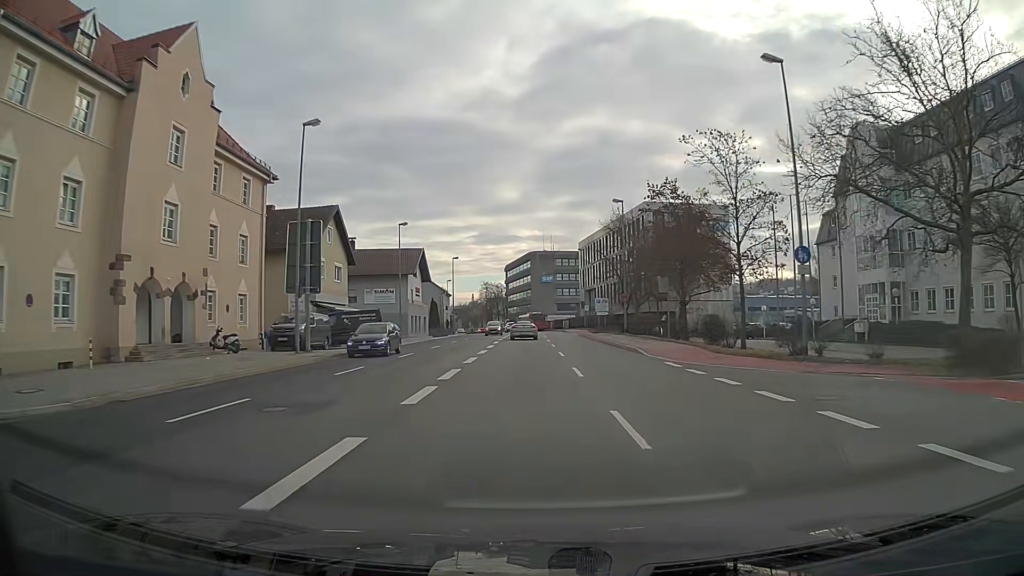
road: primary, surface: asphalt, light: Day
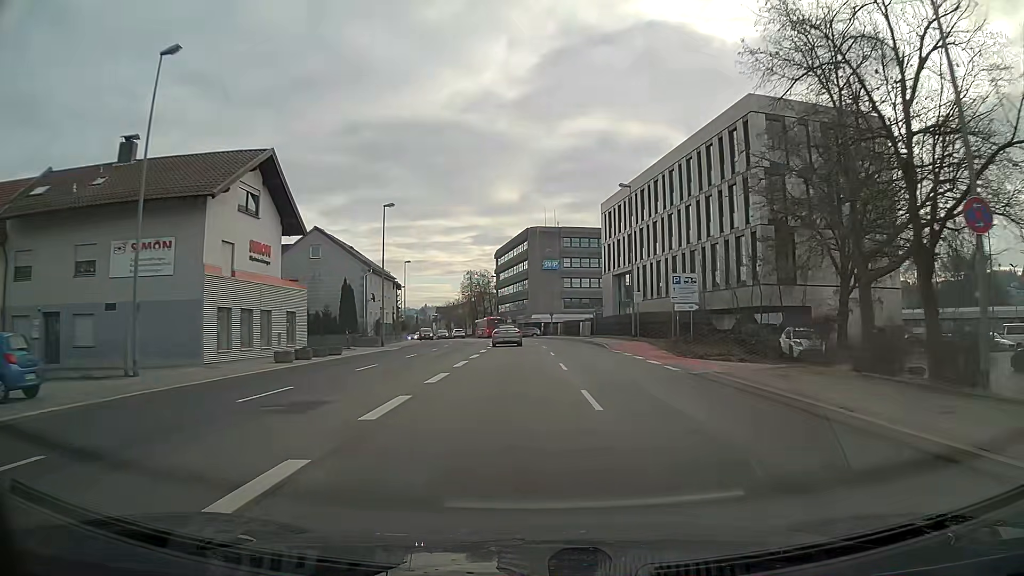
(0.0, +42.1) m; +1°
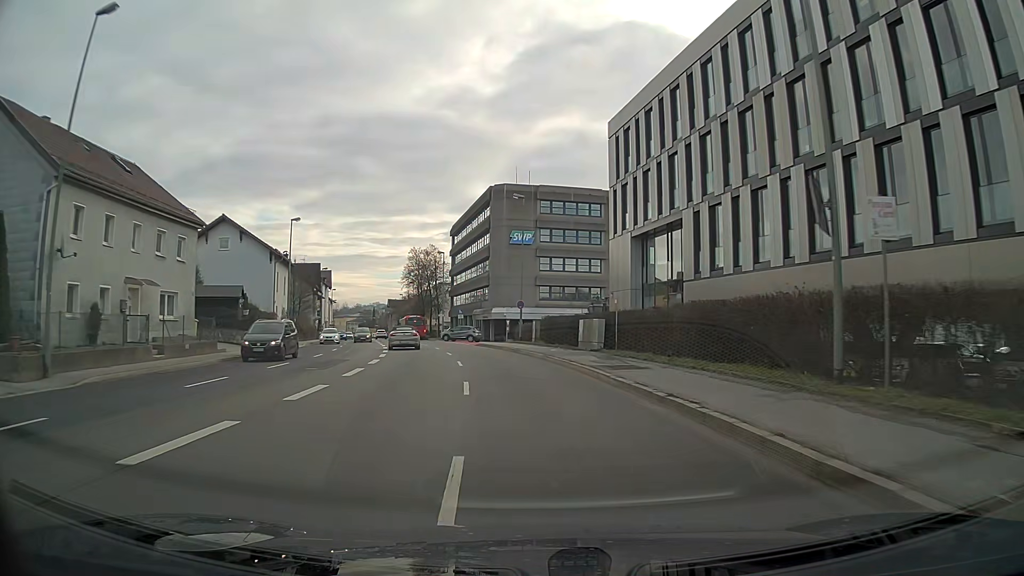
(+0.7, +33.5) m; +1°
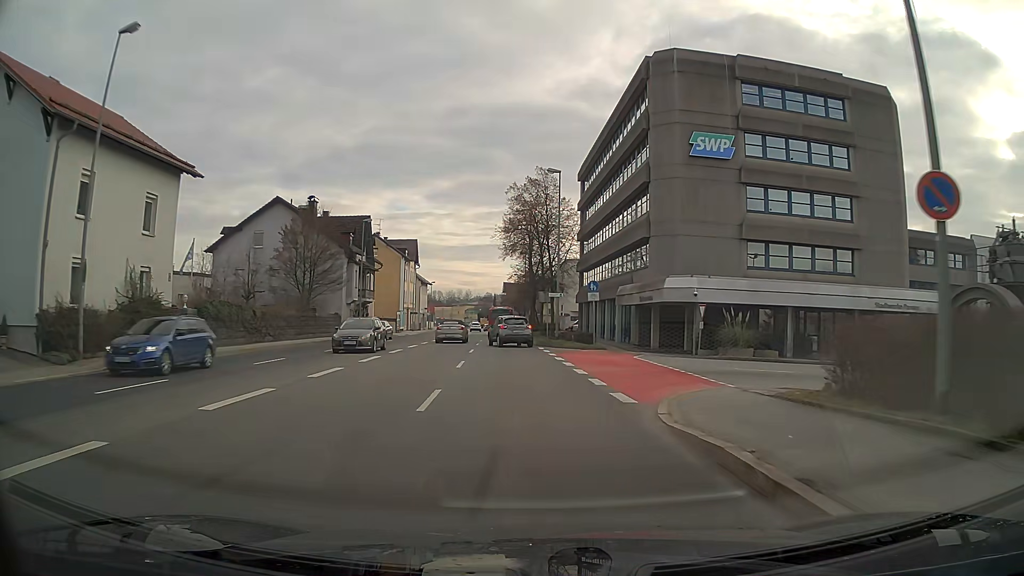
(-3.7, +39.0) m; -11°
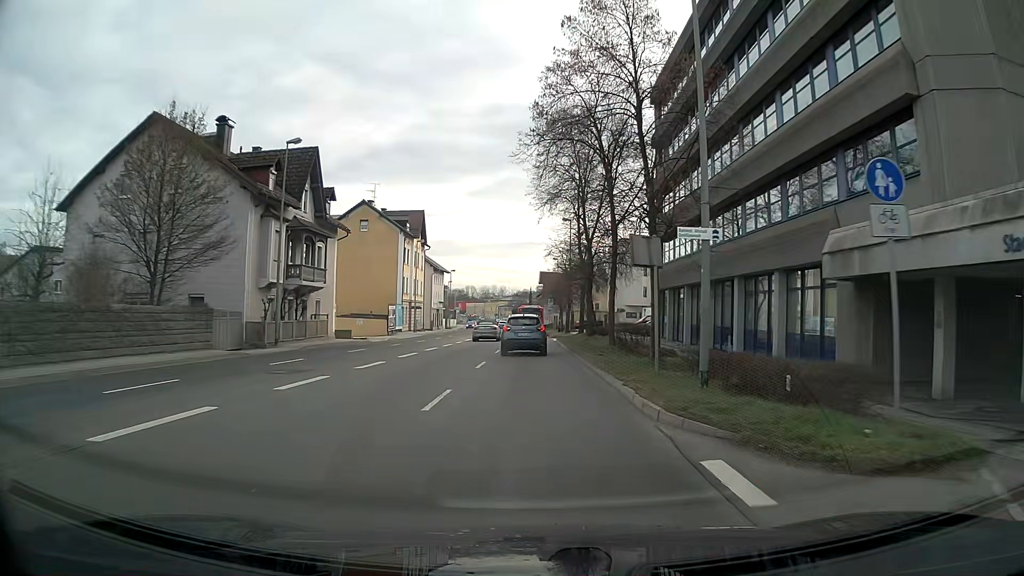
(-0.8, +26.9) m; -3°
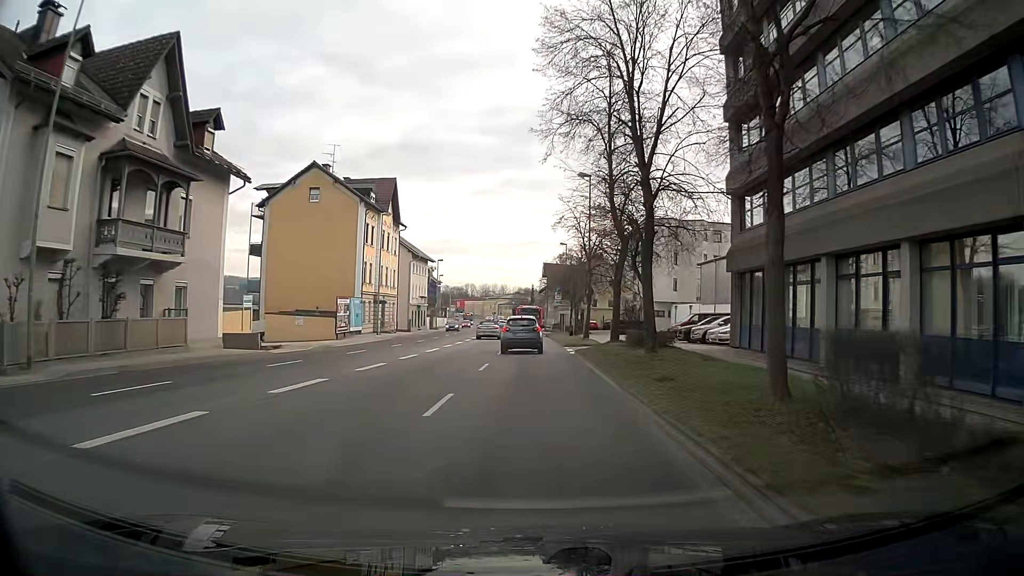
(0.0, +18.5) m; 0°
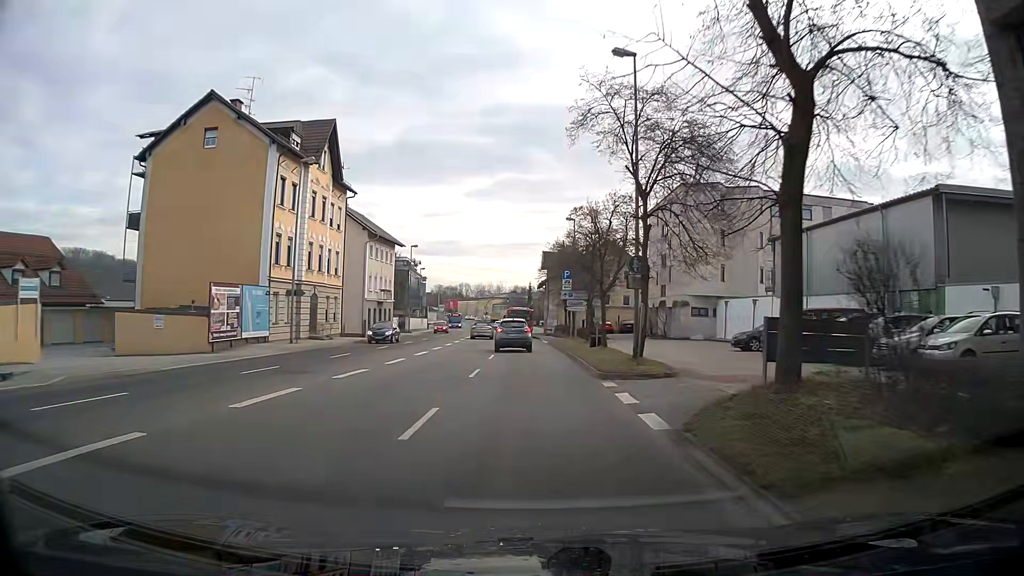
(0.0, +20.0) m; 0°
